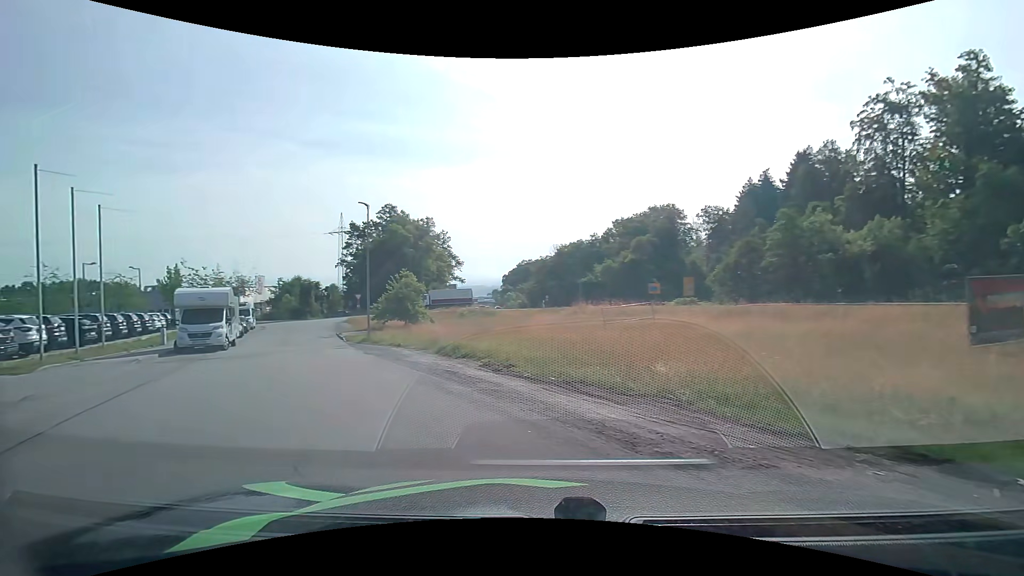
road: residential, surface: asphalt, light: Day
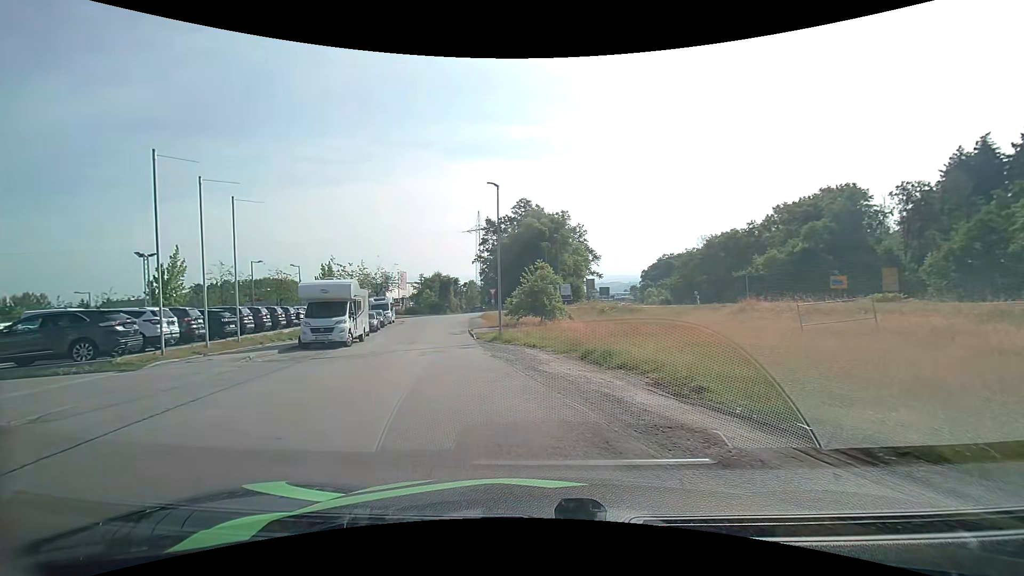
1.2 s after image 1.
(-0.7, +4.6) m; -15°
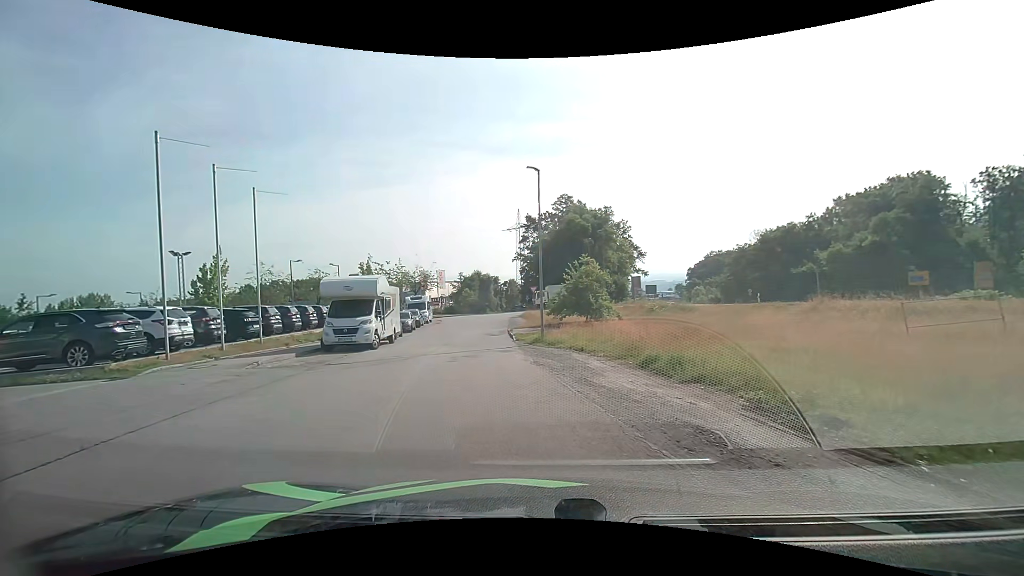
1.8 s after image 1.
(-0.1, +2.6) m; -4°
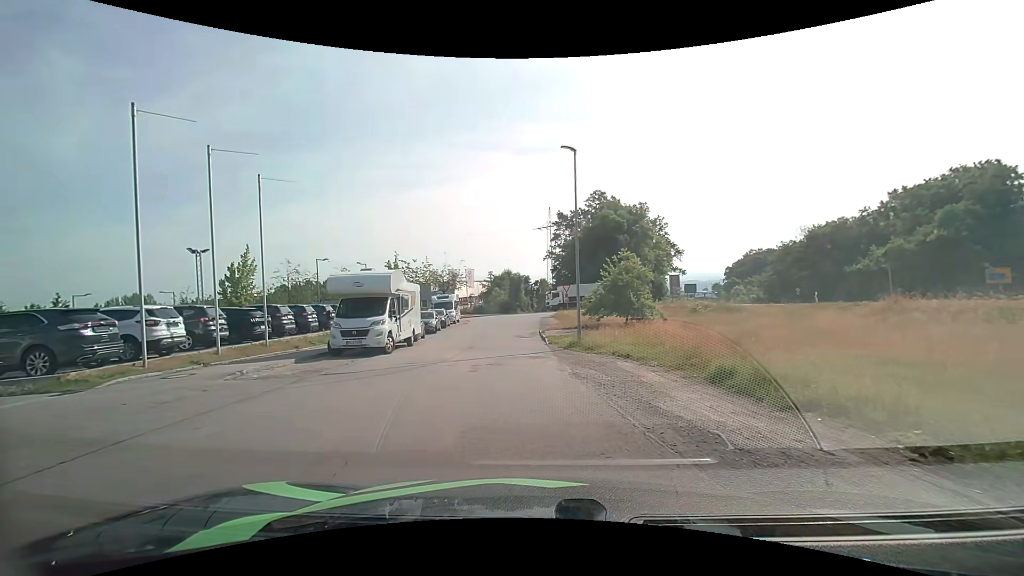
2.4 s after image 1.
(-0.1, +2.7) m; -3°
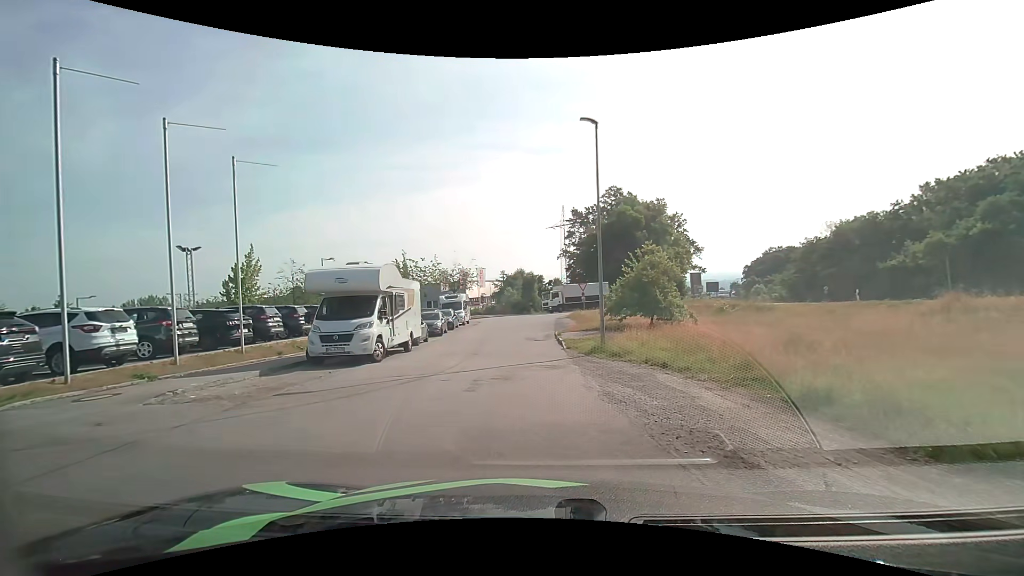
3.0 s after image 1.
(-0.1, +2.9) m; -2°
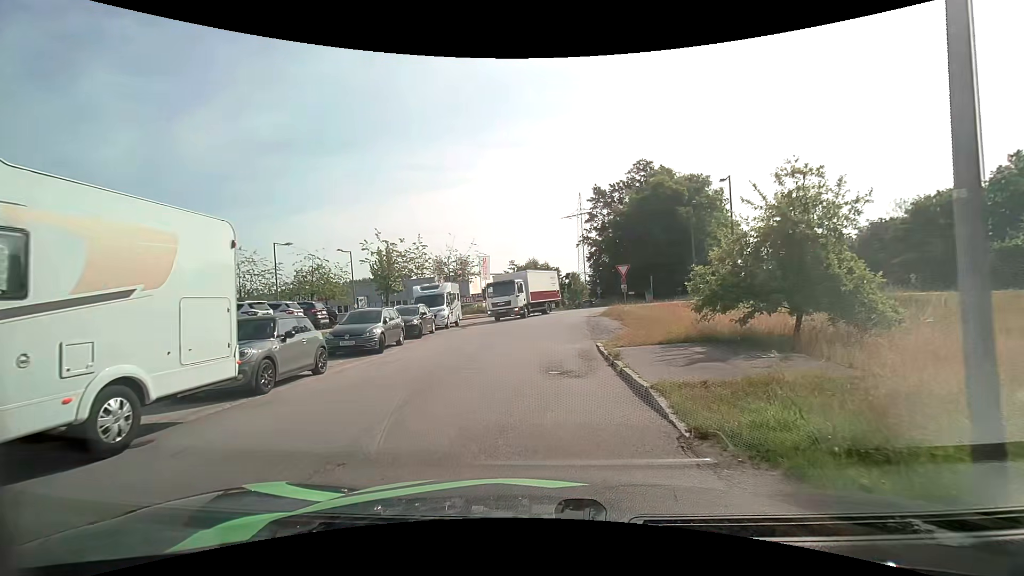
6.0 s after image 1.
(-0.4, +14.0) m; -2°
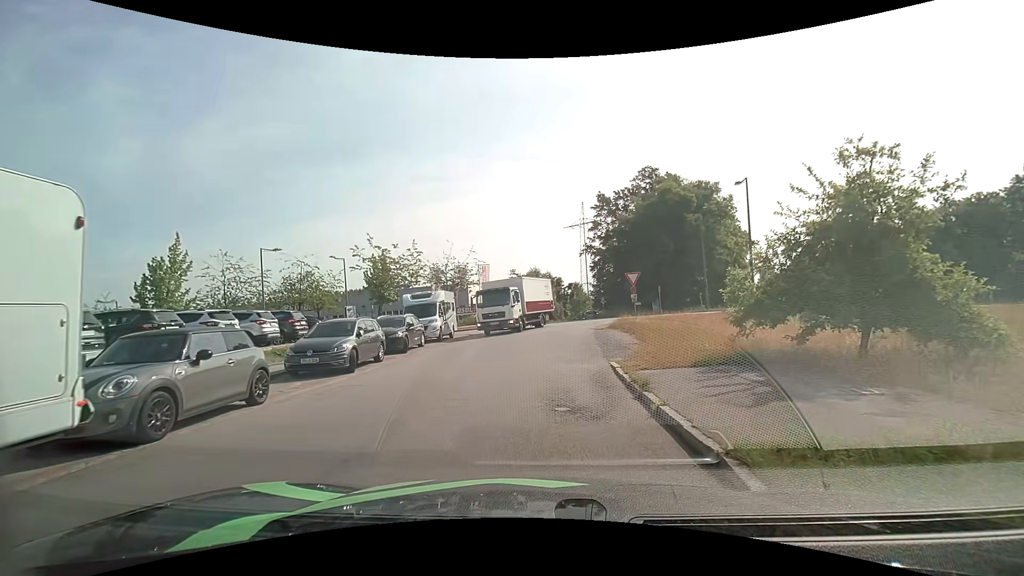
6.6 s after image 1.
(0.0, +2.6) m; -1°
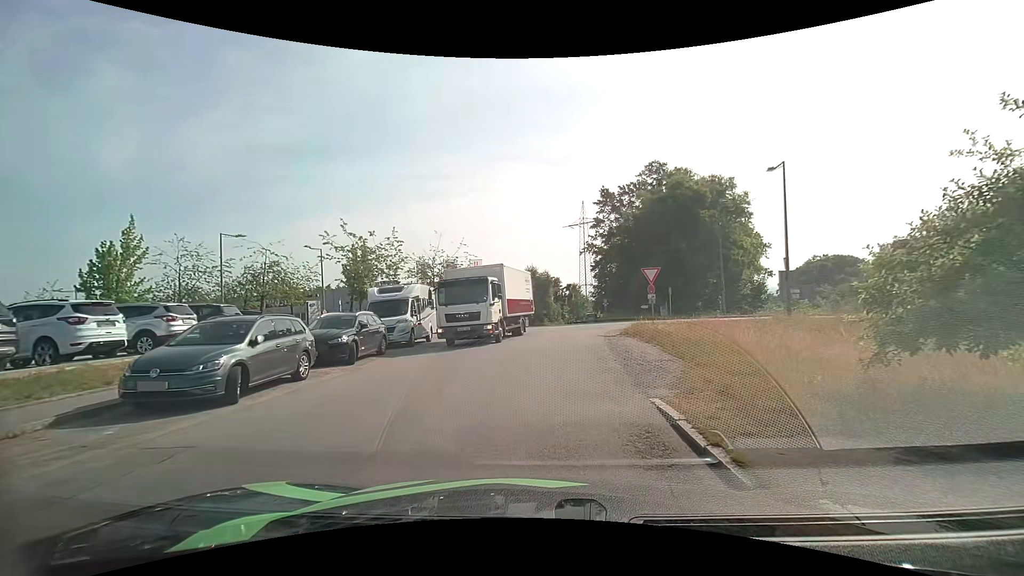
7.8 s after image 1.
(0.0, +5.1) m; +1°
(0, +10) (+1, +20) (+2, +30) (-1, +39) (-10, +44) (-19, +47) (-29, +49) (-39, +51) (-49, +53) (-58, +56) m
